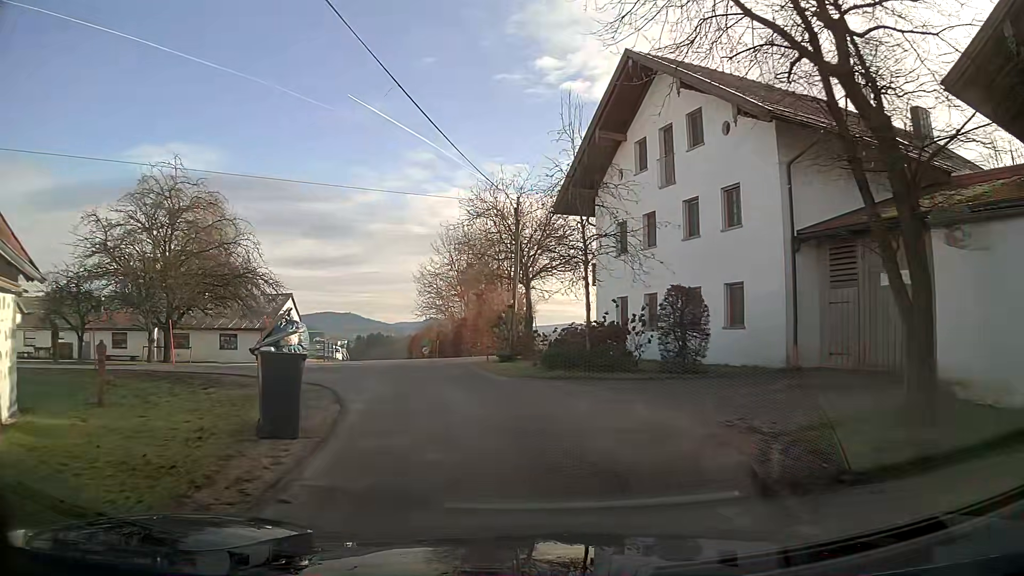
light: Day
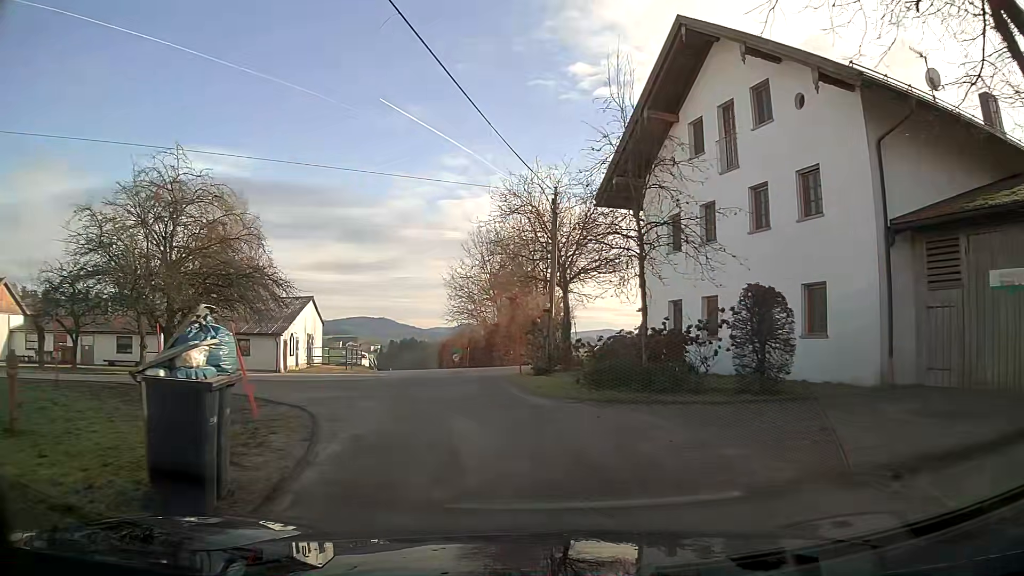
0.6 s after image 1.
(-0.1, +3.3) m; -3°
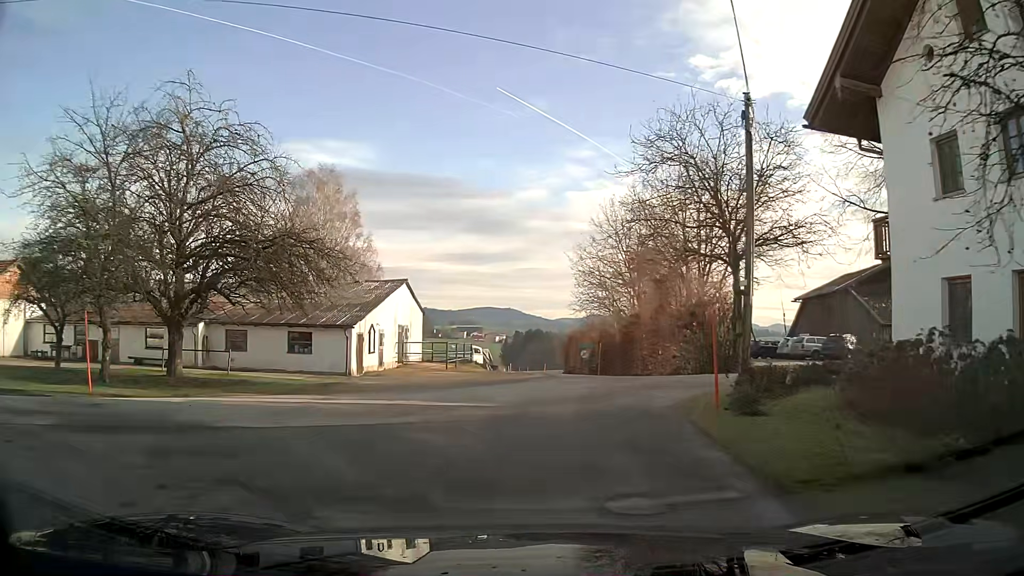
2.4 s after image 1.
(-0.9, +9.7) m; -9°
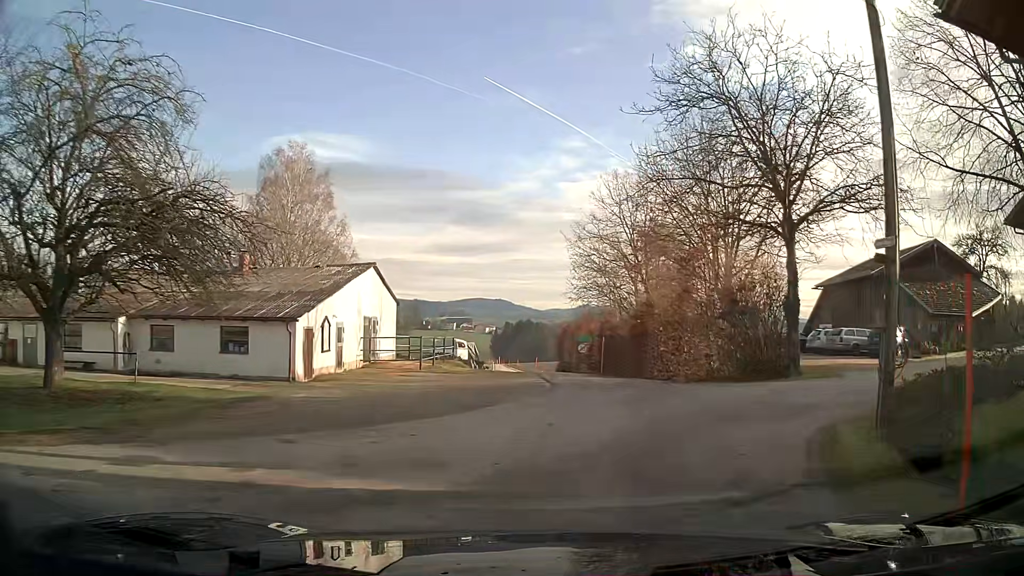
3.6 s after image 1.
(0.0, +6.4) m; +2°
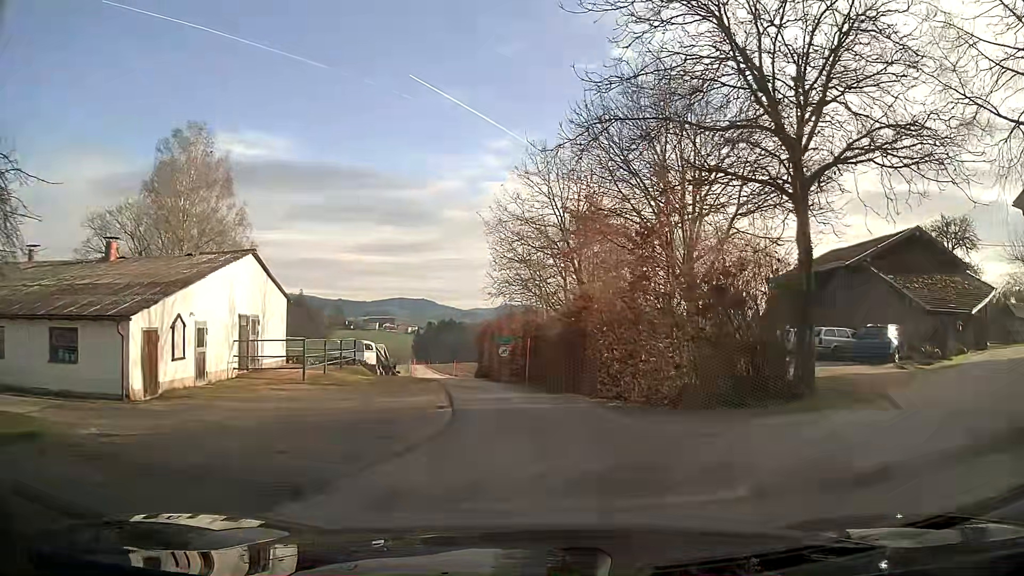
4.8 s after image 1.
(+0.3, +6.3) m; +5°
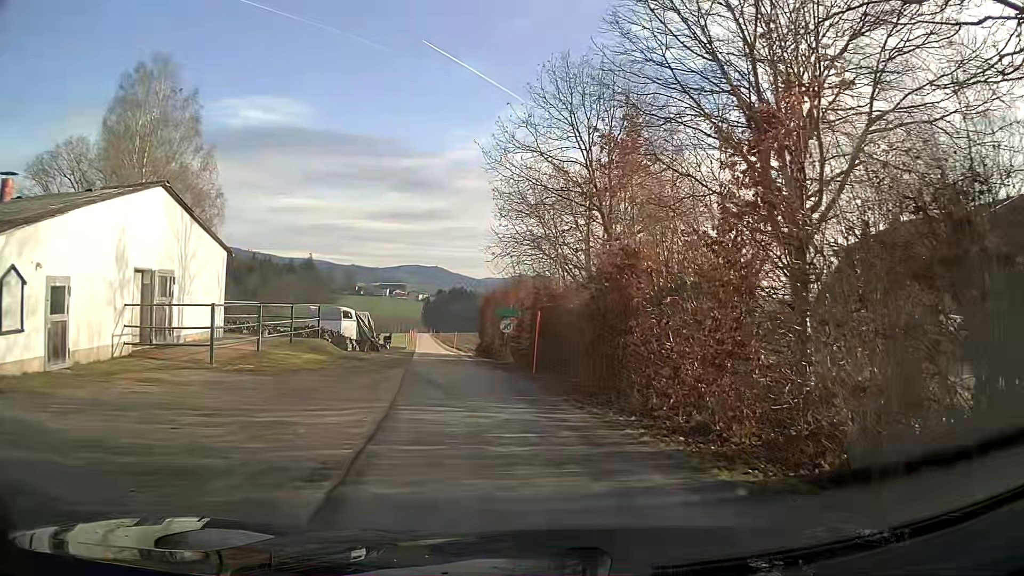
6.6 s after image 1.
(-0.1, +8.5) m; -2°
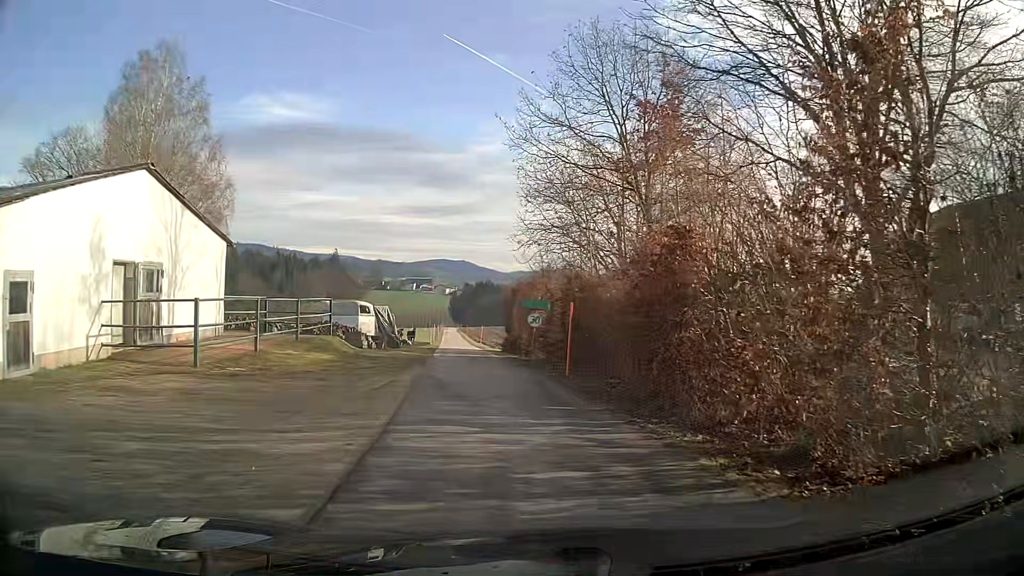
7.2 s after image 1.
(0.0, +2.5) m; -2°
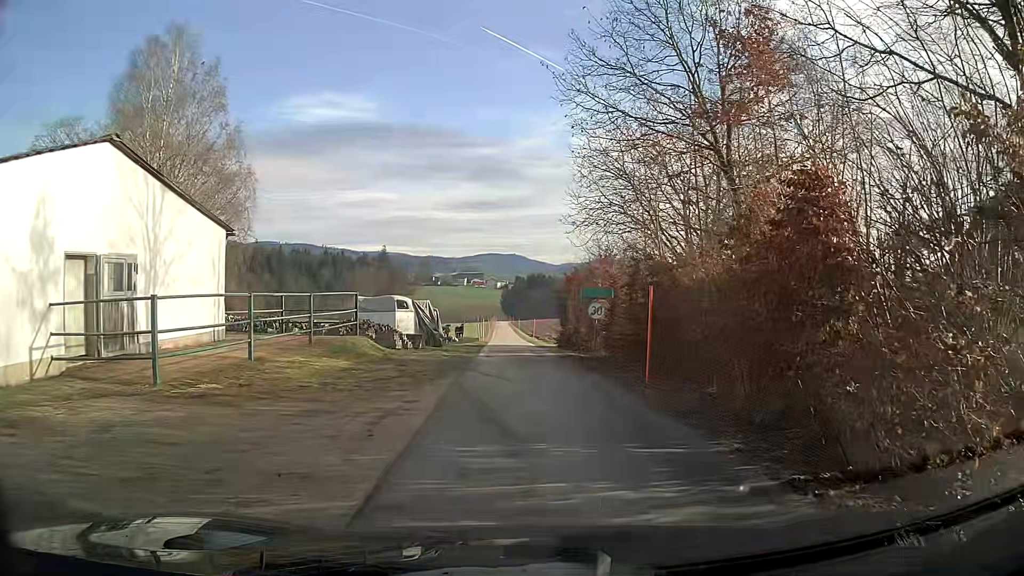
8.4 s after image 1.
(-0.2, +4.1) m; -4°
